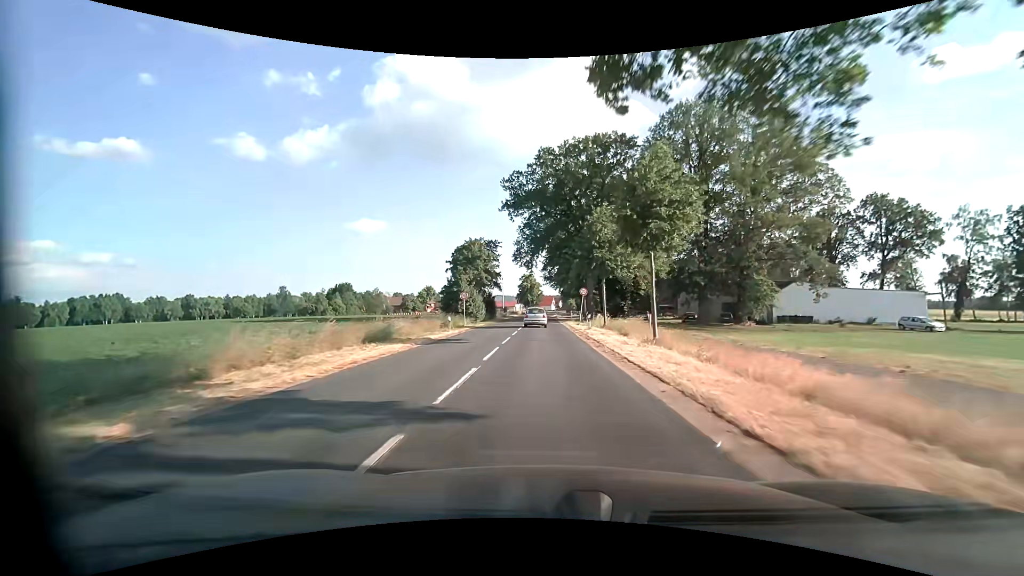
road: secondary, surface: asphalt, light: Day
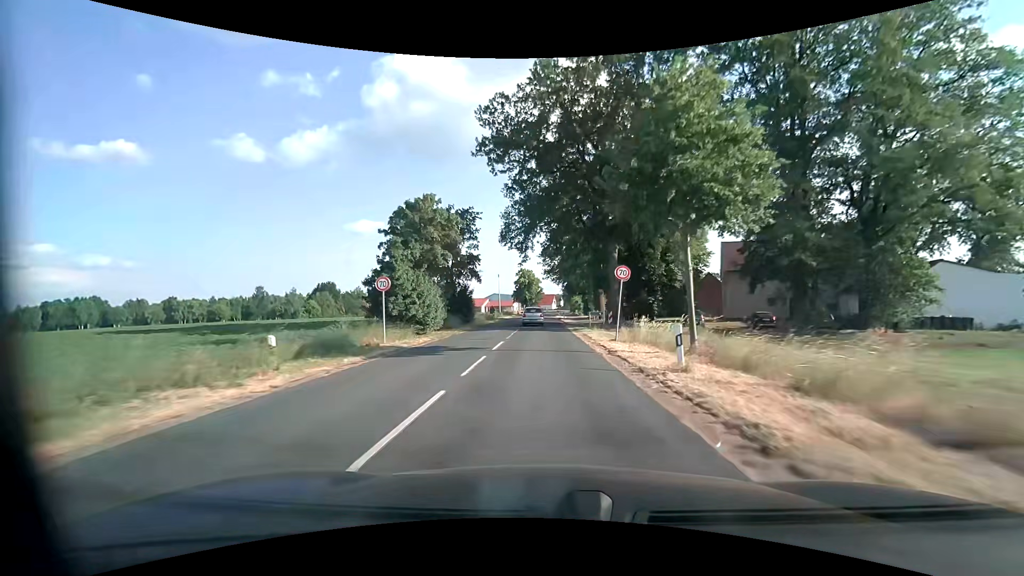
(-0.1, +21.3) m; 0°
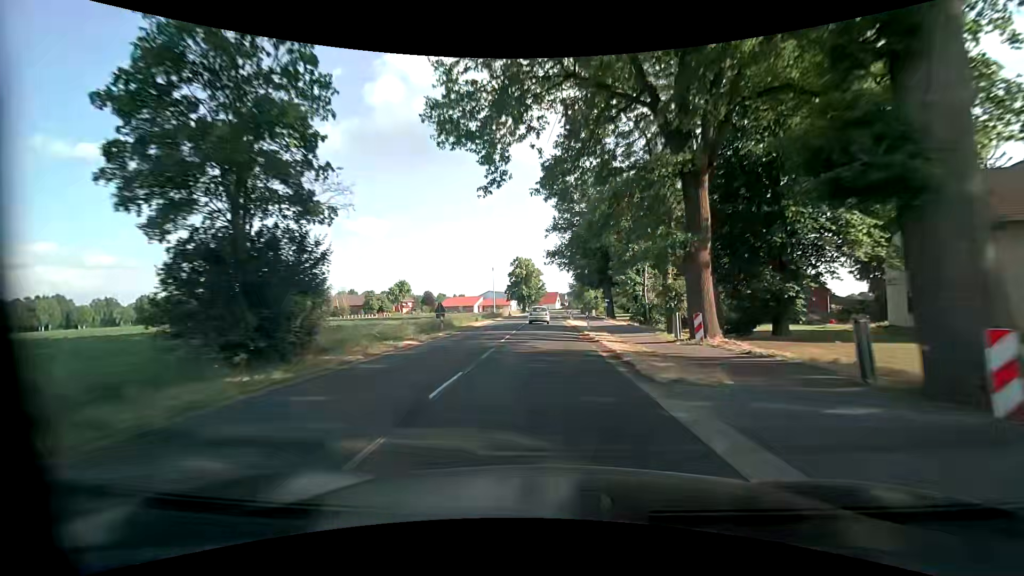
(-0.1, +32.9) m; 0°
(0, +10) (0, +20) (0, +30) (0, +40) (0, +50) (0, +60) (0, +70) (0, +80) (0, +90) (+1, +100) m
